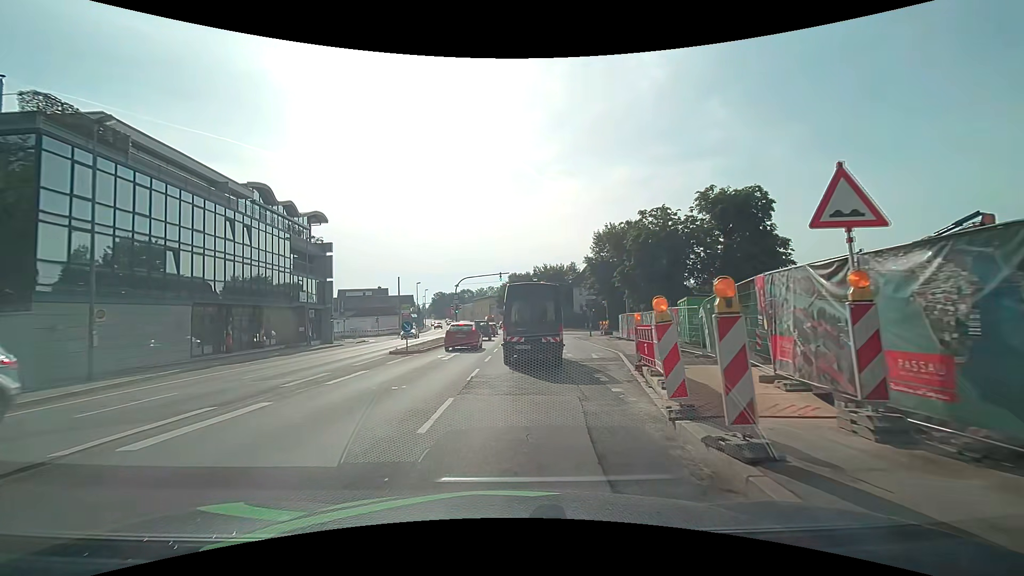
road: primary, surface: asphalt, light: Day
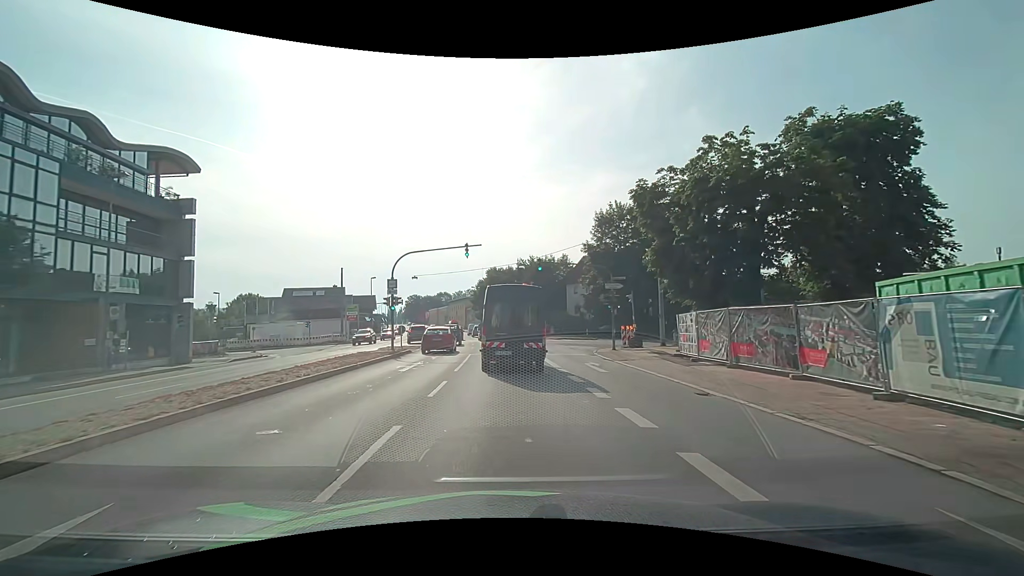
(+0.8, +20.3) m; +3°
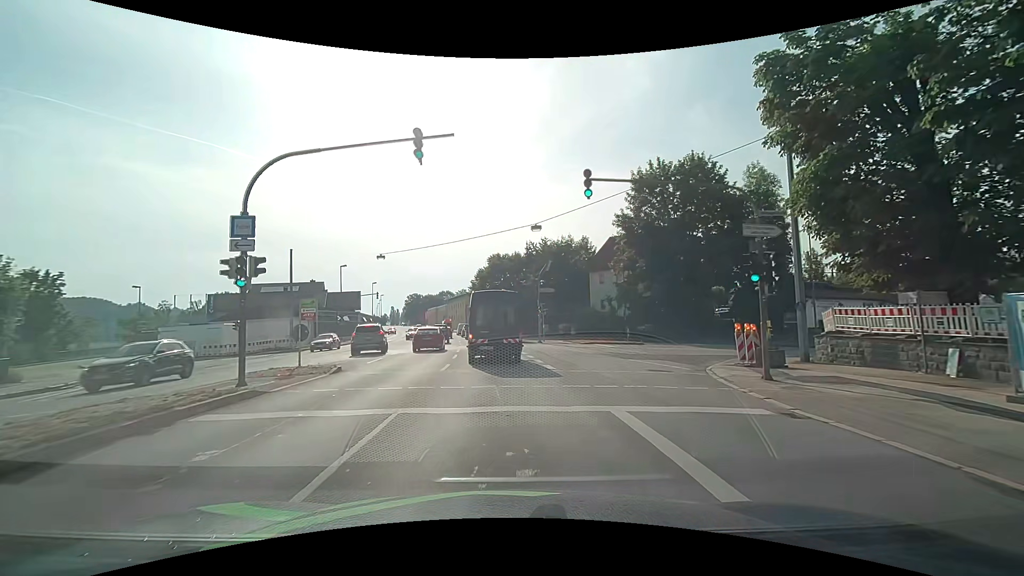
(0.0, +18.2) m; -1°
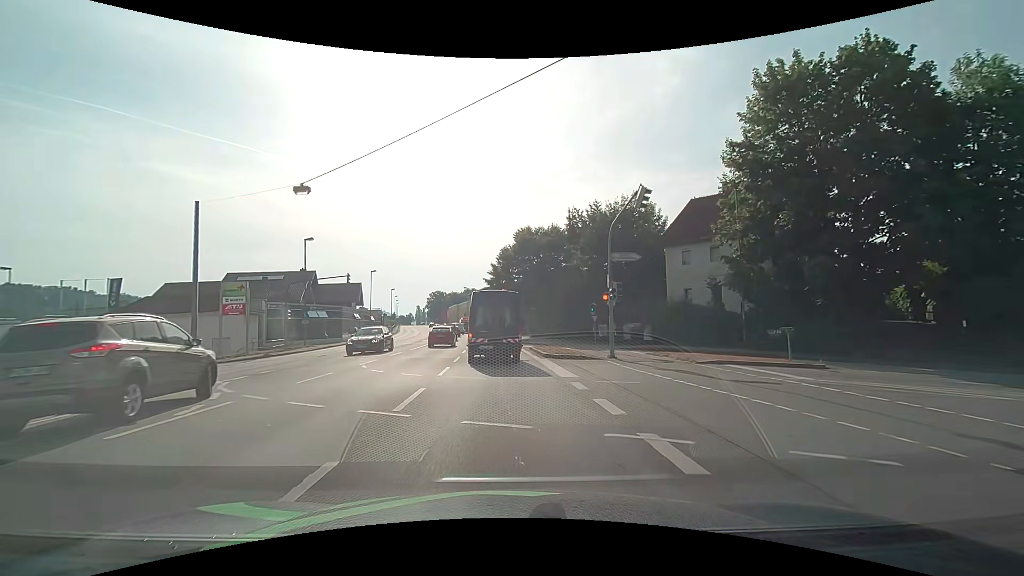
(-0.5, +20.8) m; -4°
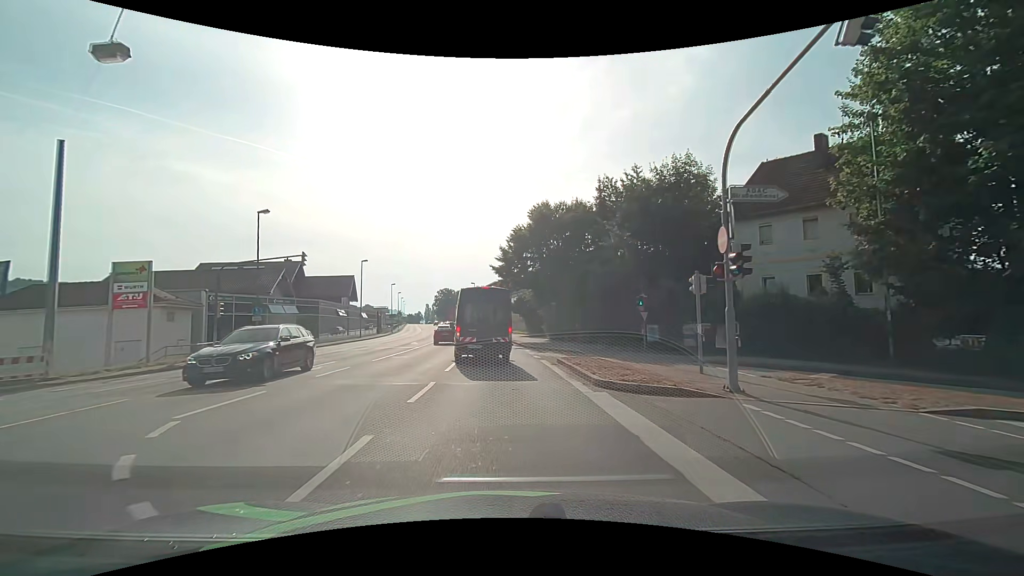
(0.0, +10.9) m; -1°
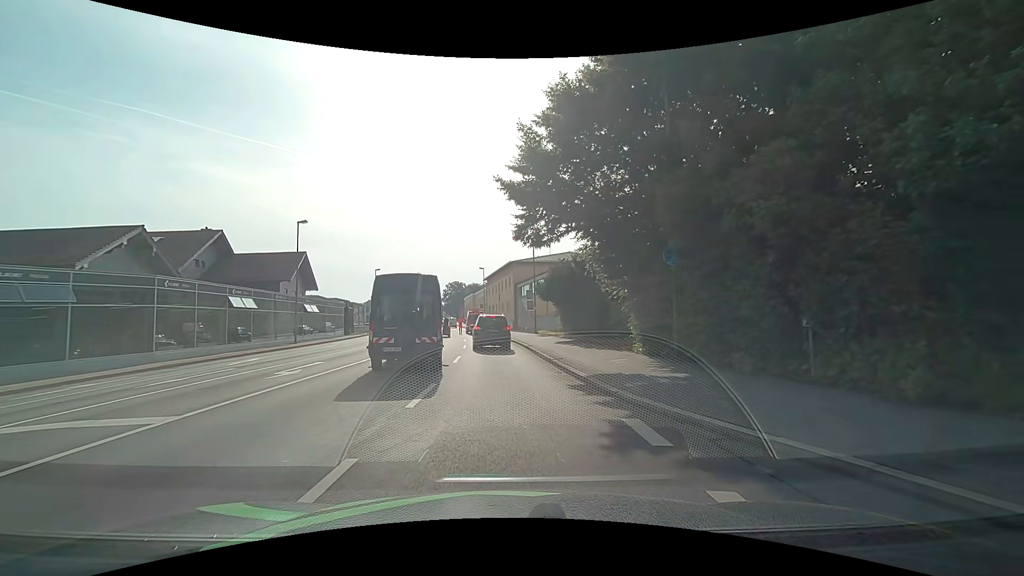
(-0.5, +24.7) m; -2°
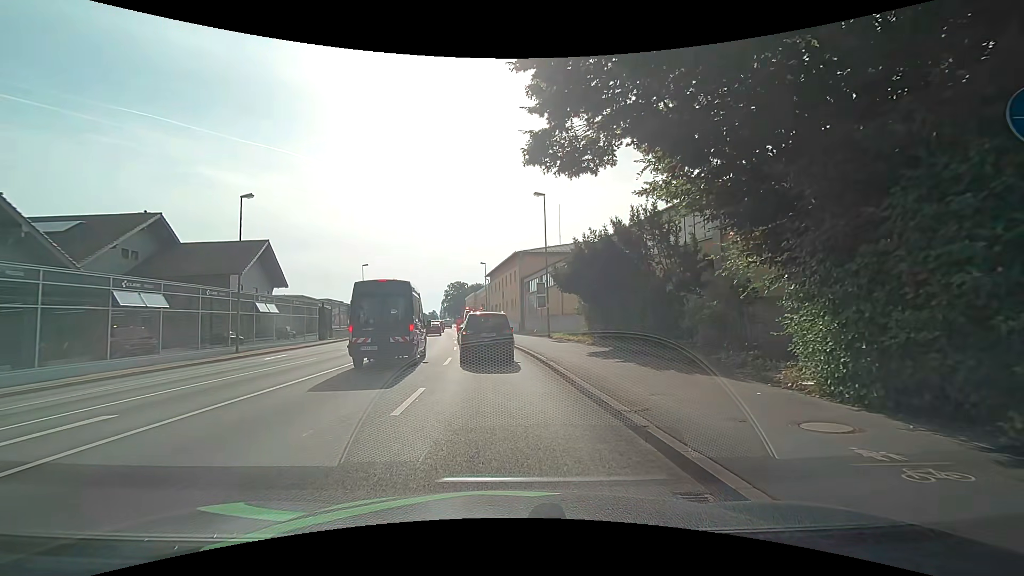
(0.0, +9.3) m; -1°
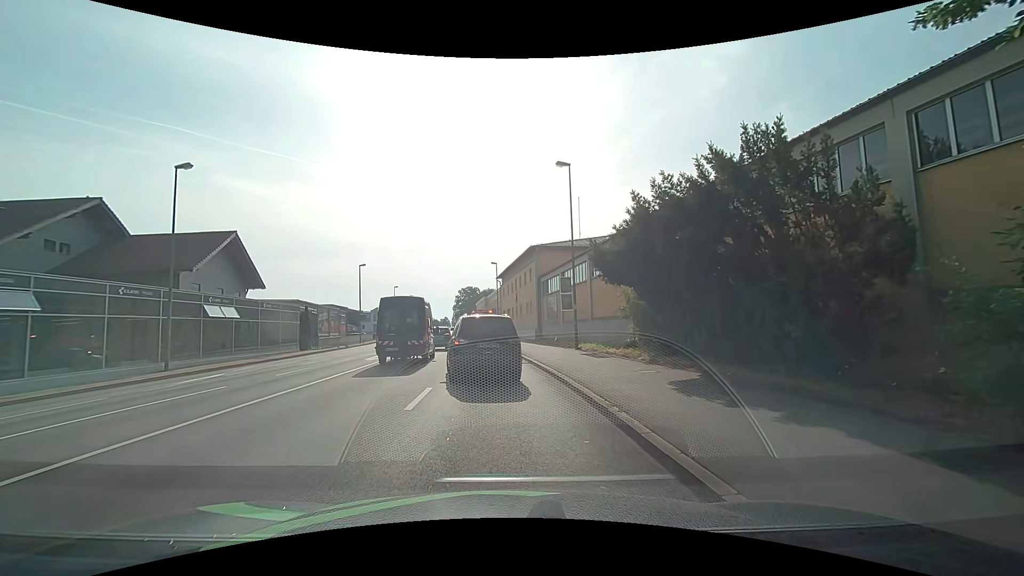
(0.0, +8.0) m; -3°
(0, +10) (-1, +20) (-3, +30) (-4, +40) (-5, +50) (-5, +60) (-5, +70) (-5, +80) (-5, +90) (-6, +100) m
